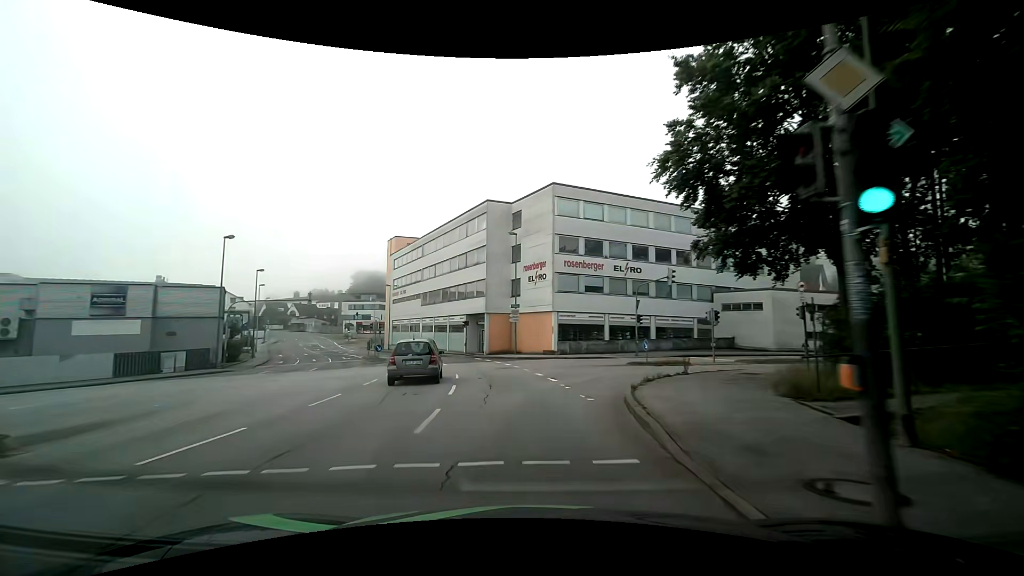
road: tertiary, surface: asphalt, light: Day
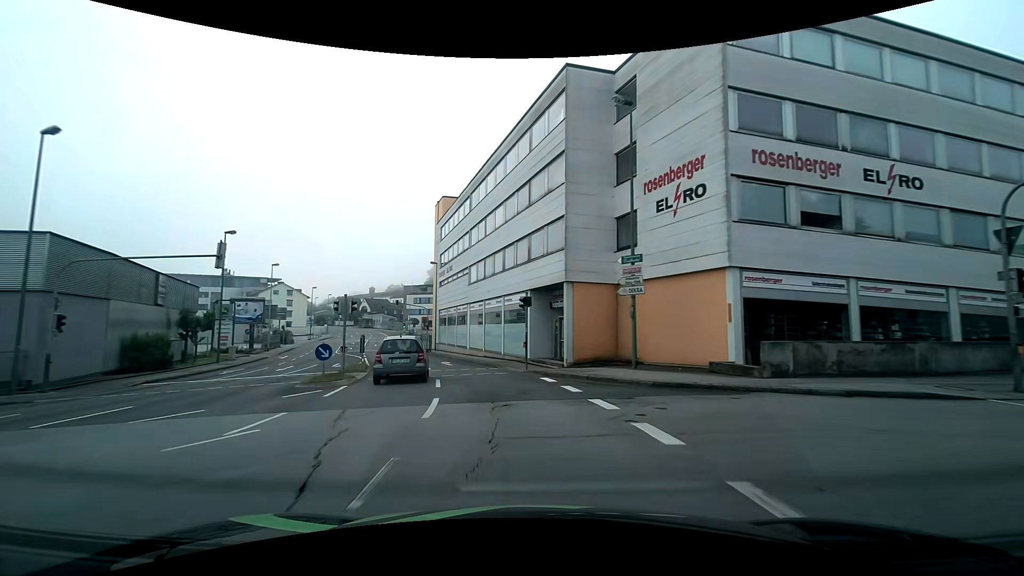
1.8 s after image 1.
(-1.4, +22.8) m; -9°
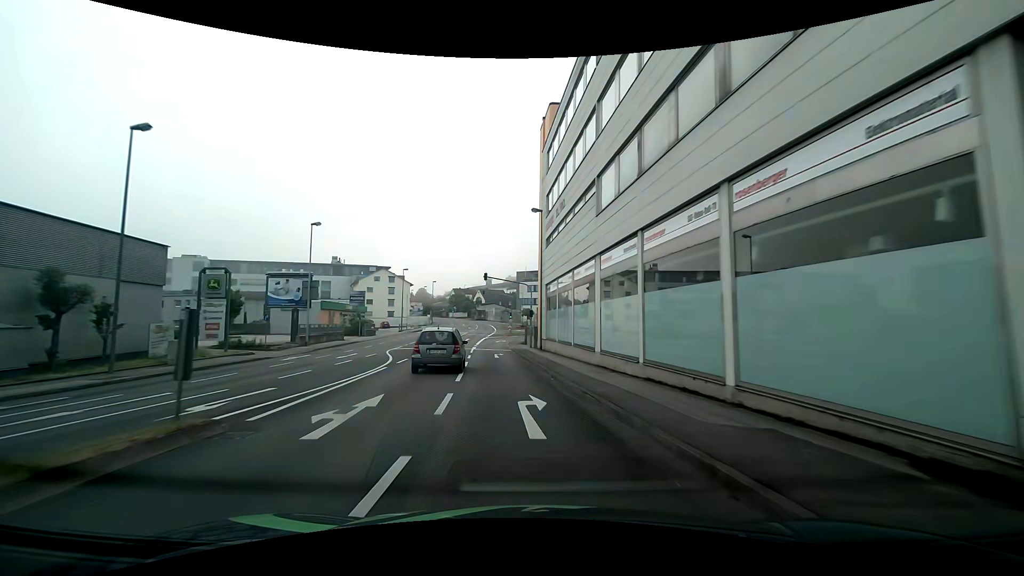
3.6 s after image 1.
(-2.6, +22.6) m; -14°
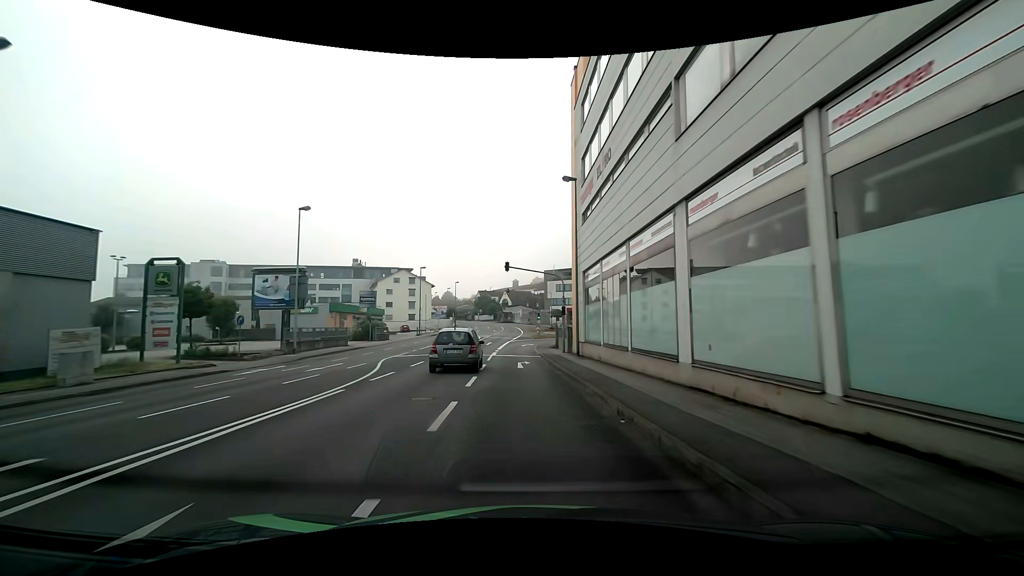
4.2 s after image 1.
(-0.3, +7.6) m; -3°
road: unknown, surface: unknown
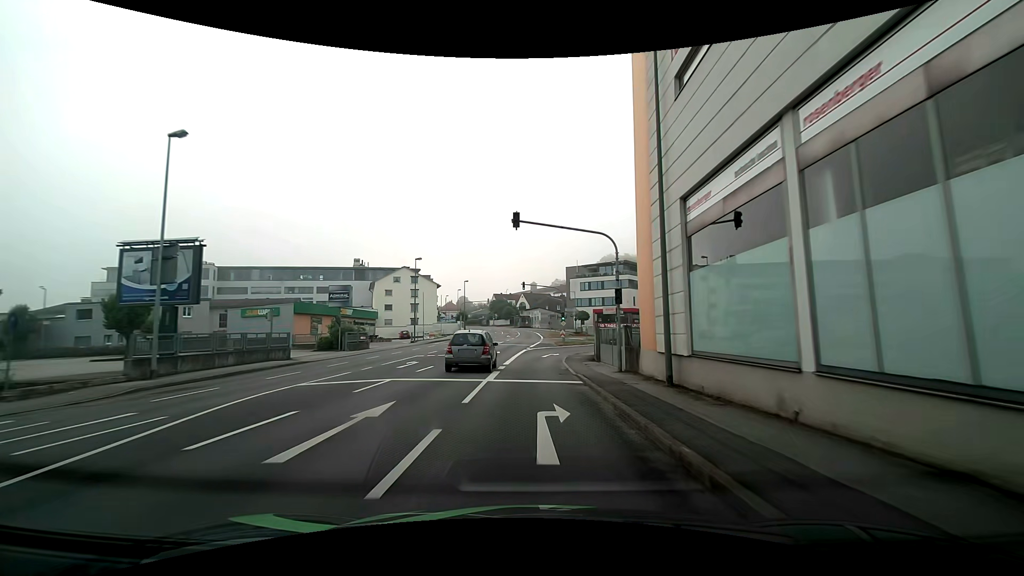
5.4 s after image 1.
(-0.5, +14.9) m; -2°
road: tertiary_link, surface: asphalt
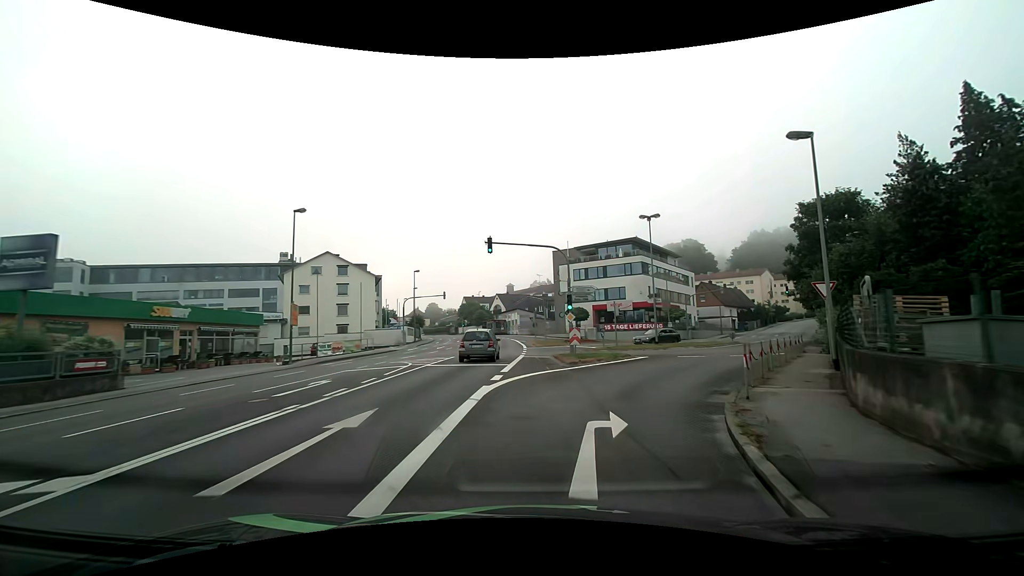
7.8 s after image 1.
(+0.1, +27.0) m; +2°
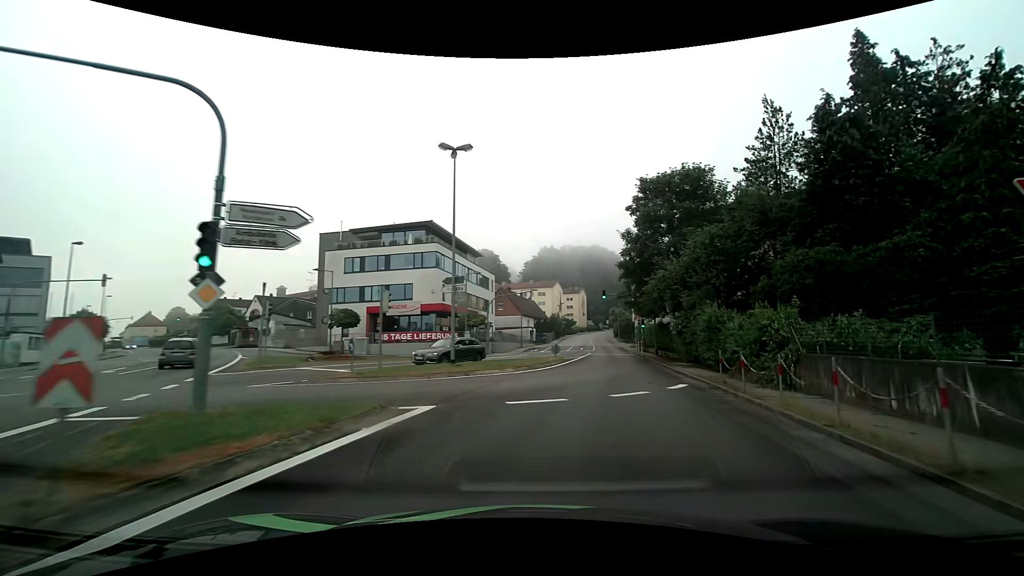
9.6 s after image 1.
(+3.3, +17.4) m; +23°
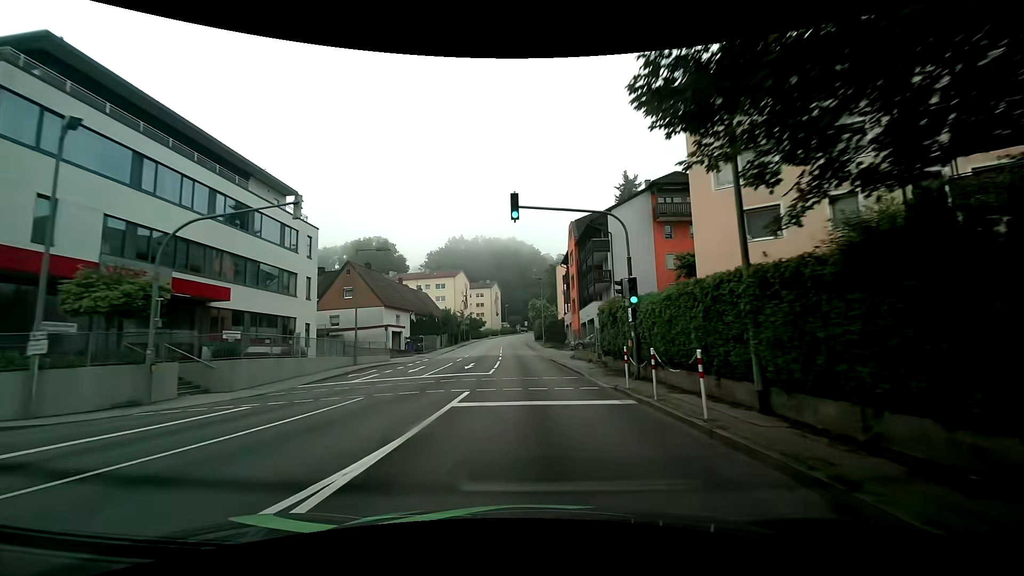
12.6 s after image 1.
(+5.1, +33.3) m; +10°
(0, +10) (0, +20) (0, +30) (-1, +40) (-1, +50) (-2, +60) (-2, +70) (-3, +80) (-3, +90) (-2, +100) m
